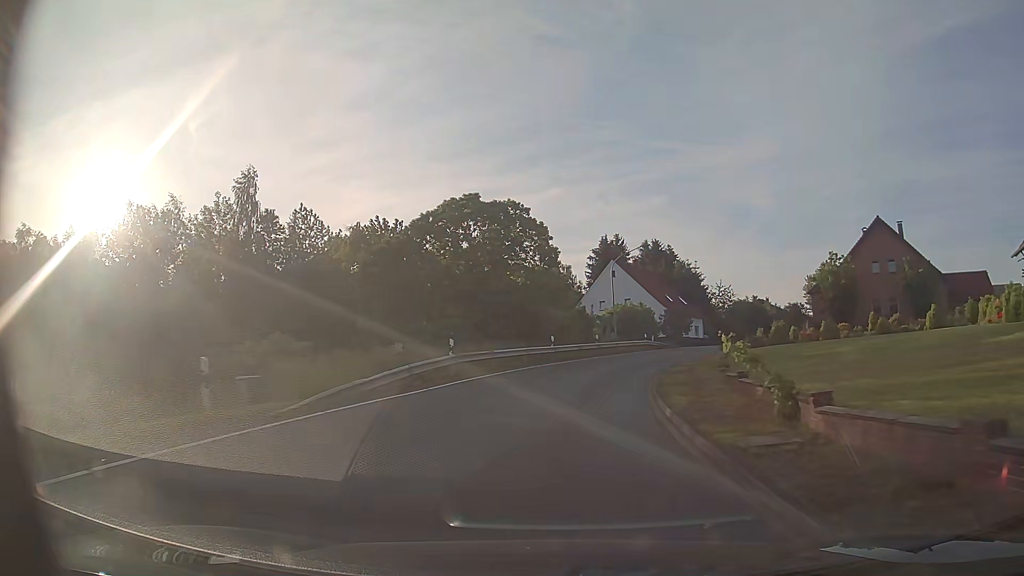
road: tertiary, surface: asphalt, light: Day
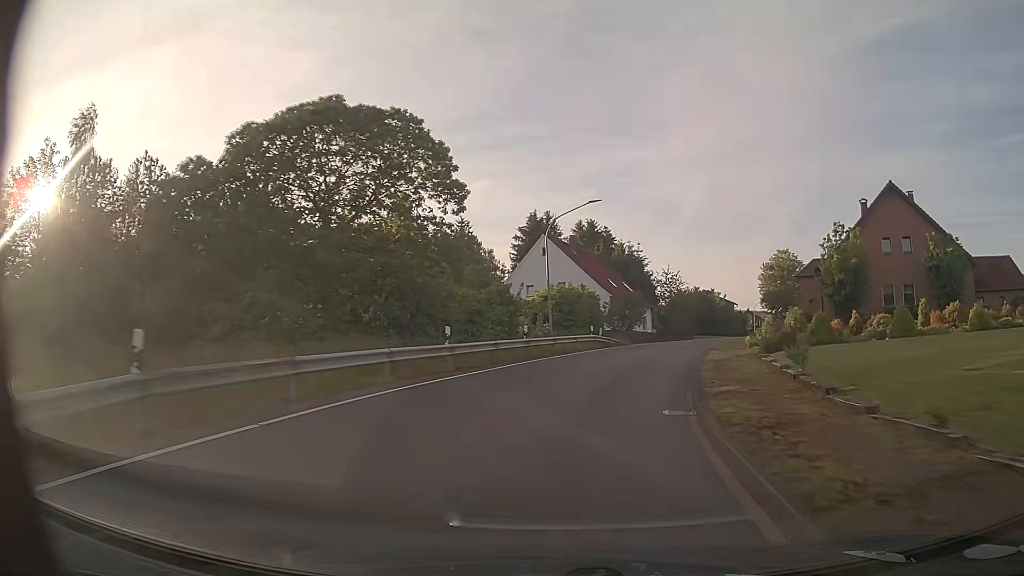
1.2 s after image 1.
(+0.7, +15.1) m; +6°
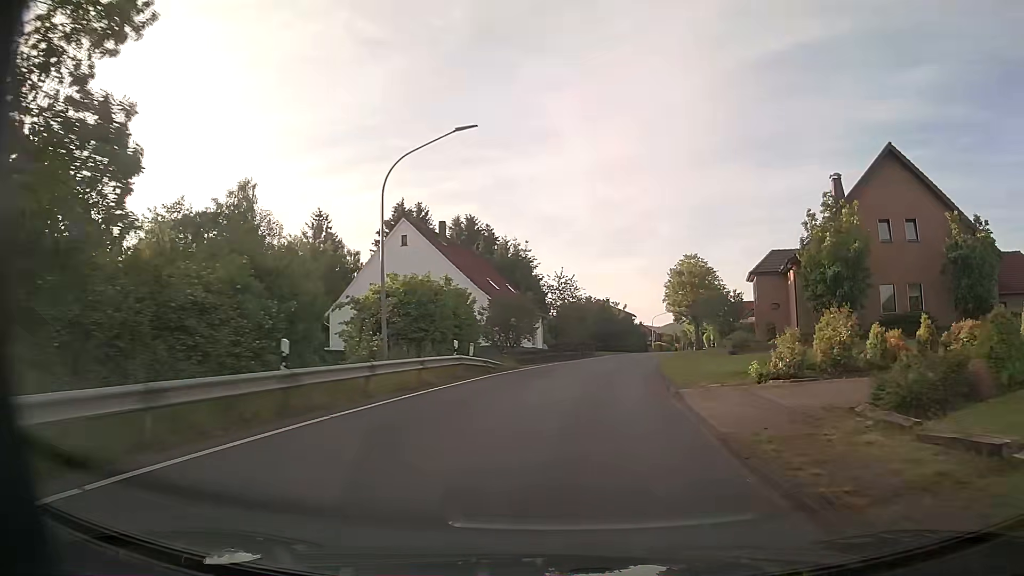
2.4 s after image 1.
(+1.4, +15.4) m; +10°
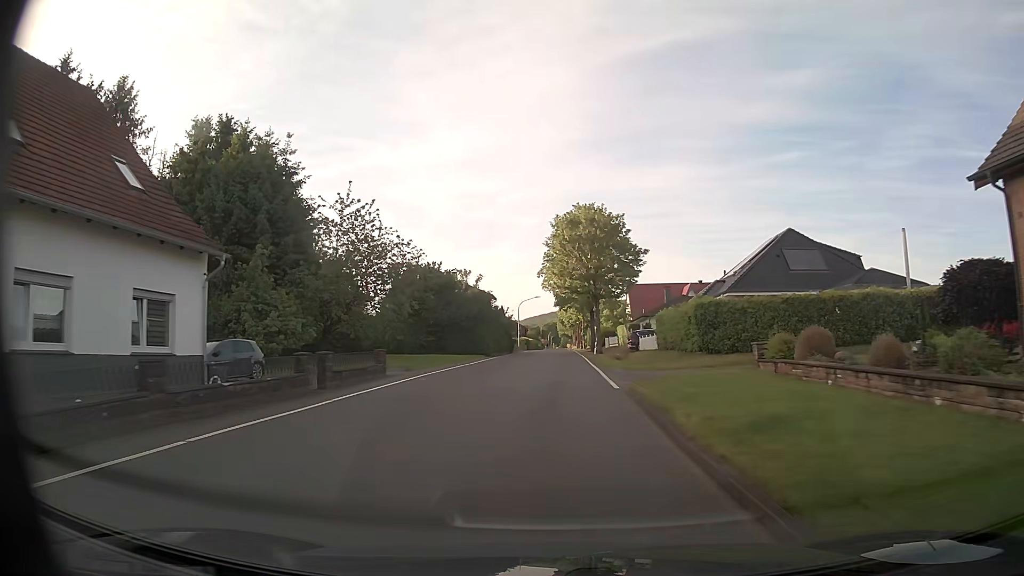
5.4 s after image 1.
(+5.0, +38.8) m; +12°
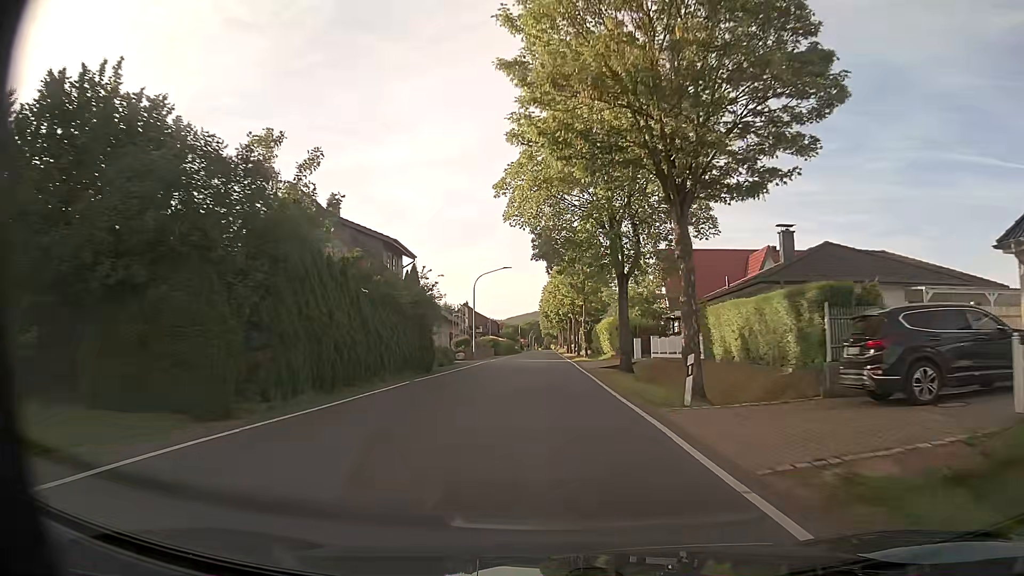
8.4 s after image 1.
(+0.6, +41.4) m; +2°
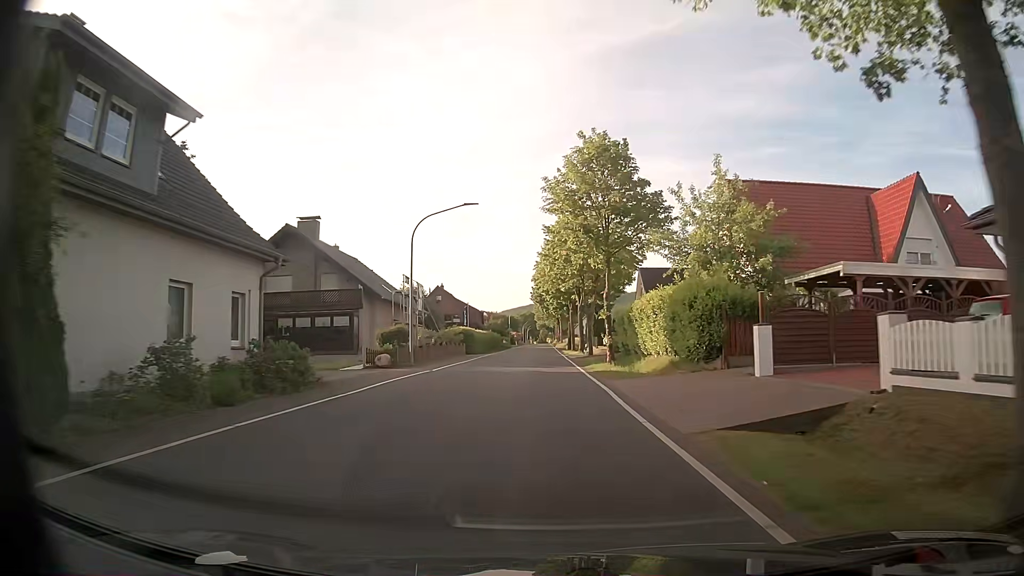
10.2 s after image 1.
(0.0, +25.7) m; 0°
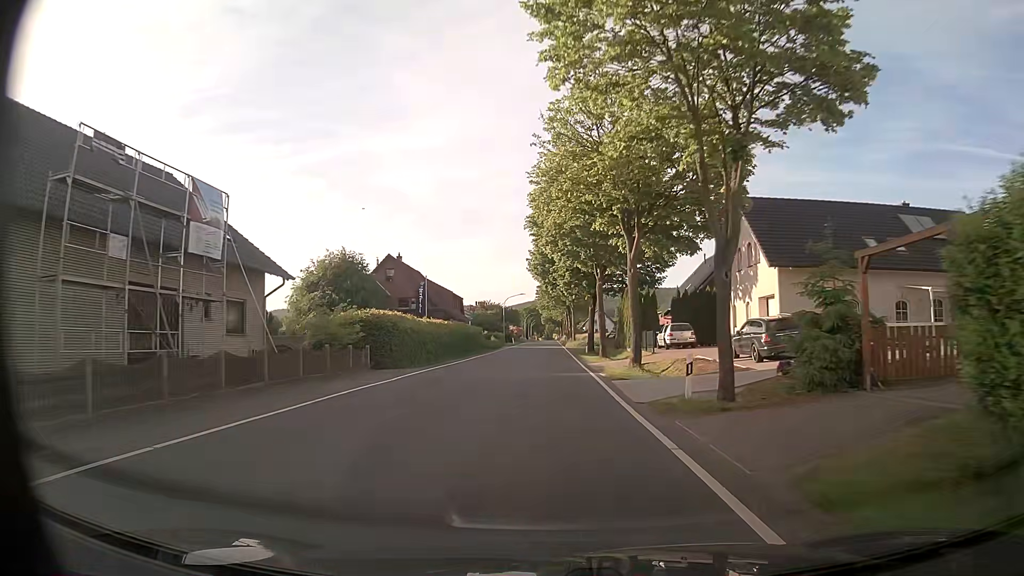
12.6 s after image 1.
(+0.2, +33.5) m; 0°
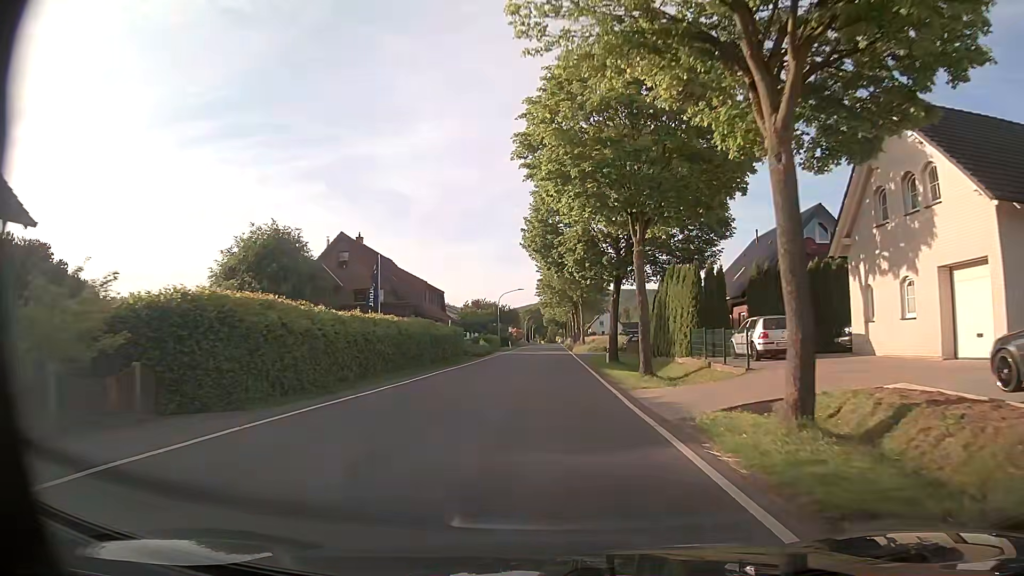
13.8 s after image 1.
(0.0, +16.0) m; 0°
(0, +10) (0, +20) (0, +30) (0, +40) (+1, +50) (+1, +60) (+1, +70) (+1, +80) (+1, +90) (+1, +100) m
